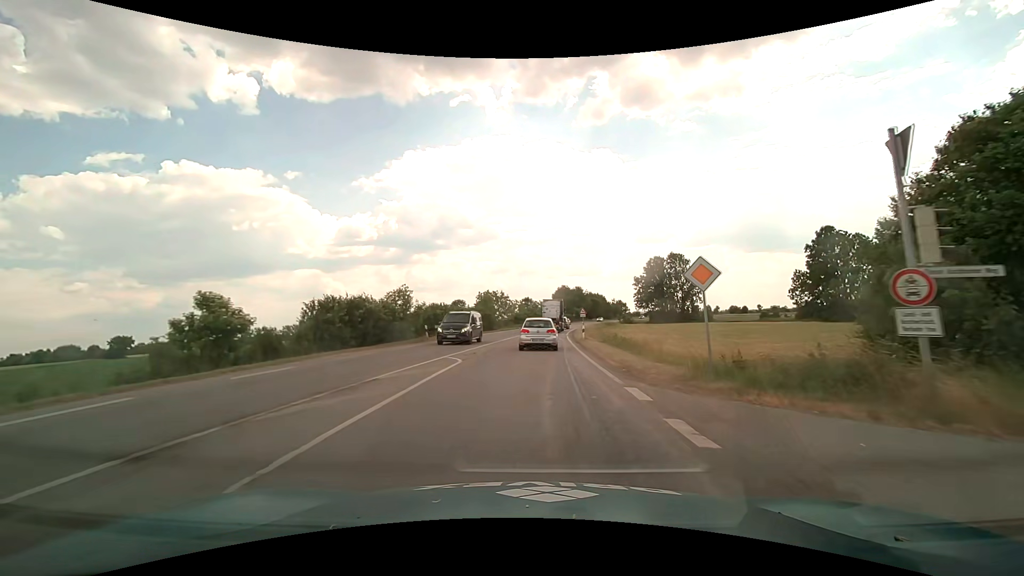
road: primary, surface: asphalt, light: Day
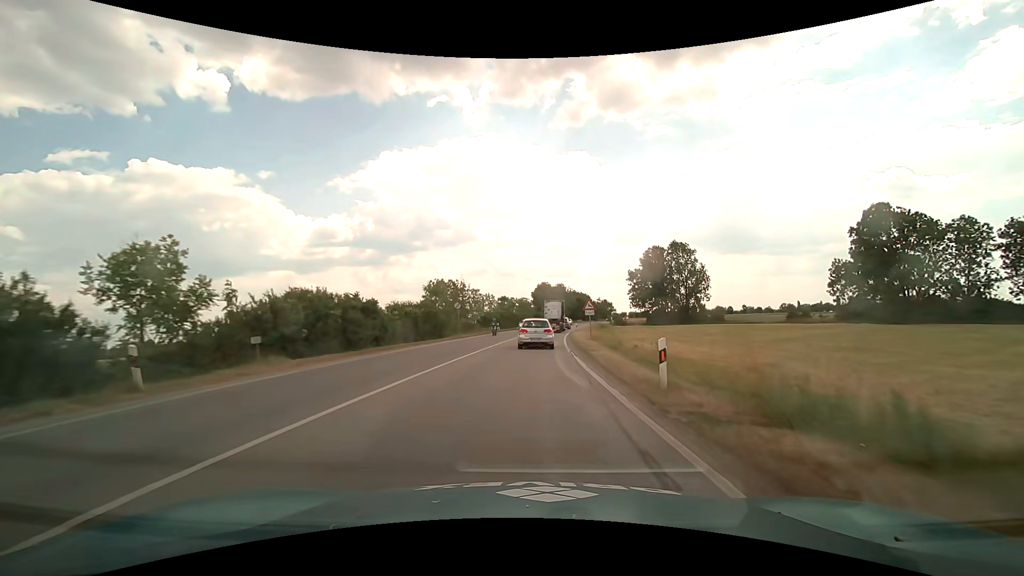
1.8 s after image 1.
(+0.5, +23.7) m; +2°
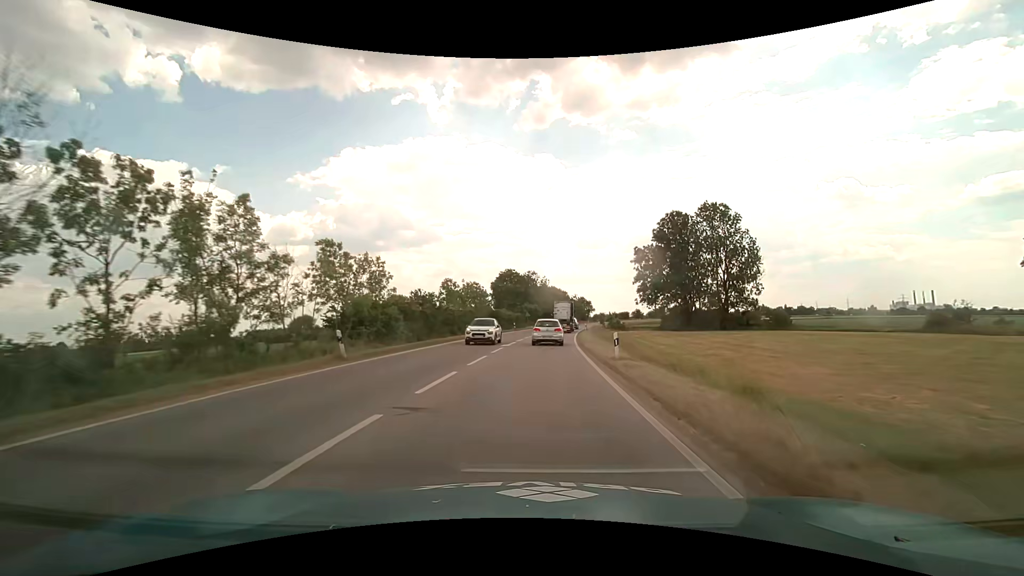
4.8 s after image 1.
(+1.4, +43.4) m; +4°
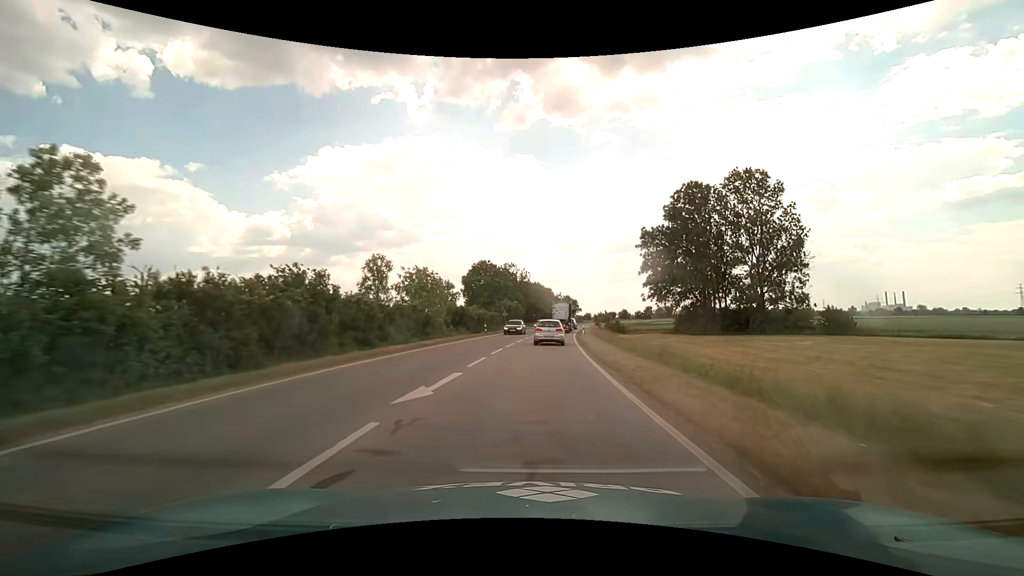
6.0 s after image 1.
(+0.4, +18.5) m; +2°
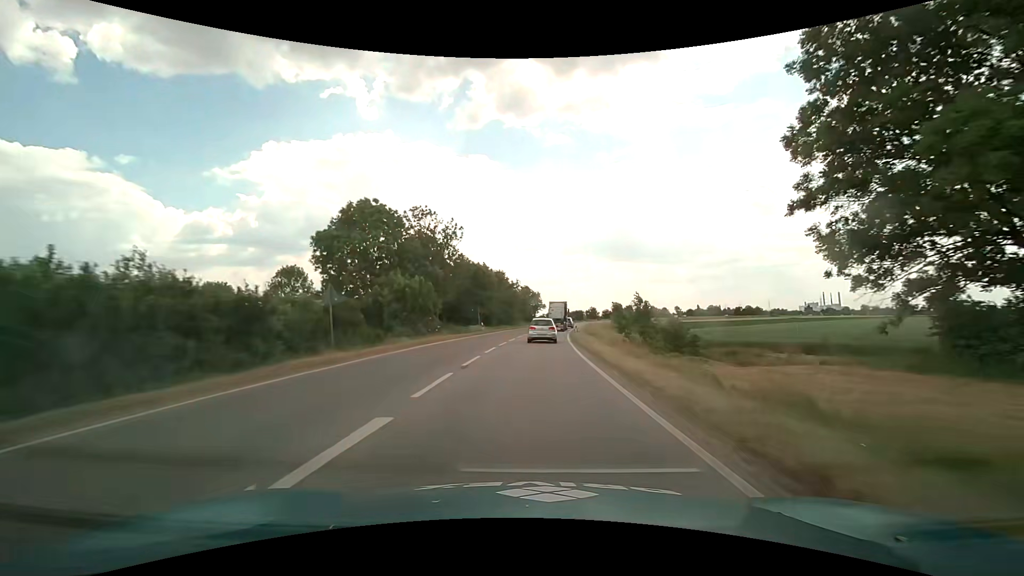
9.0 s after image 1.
(+2.4, +48.0) m; +5°
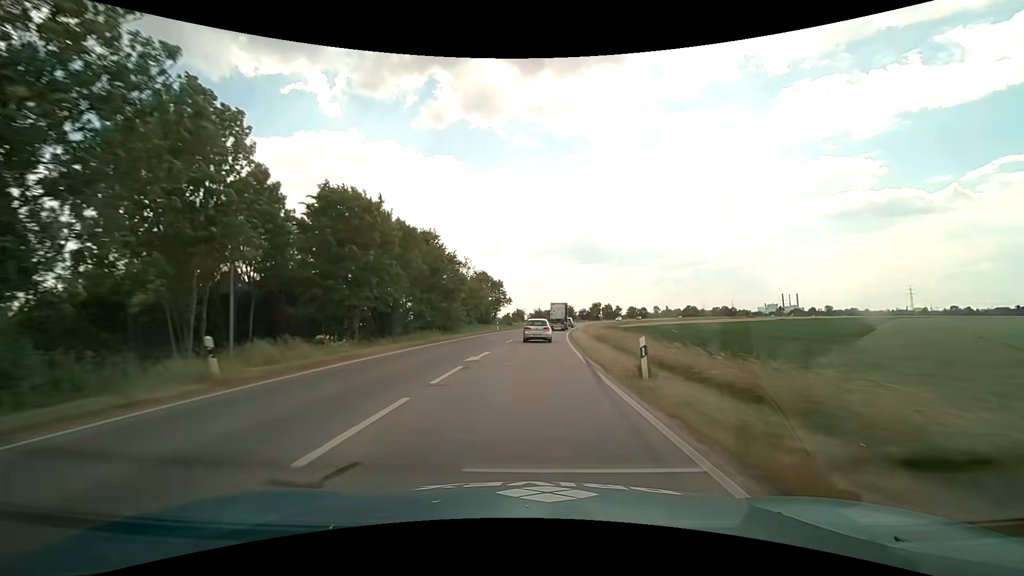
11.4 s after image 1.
(+1.3, +39.8) m; +4°
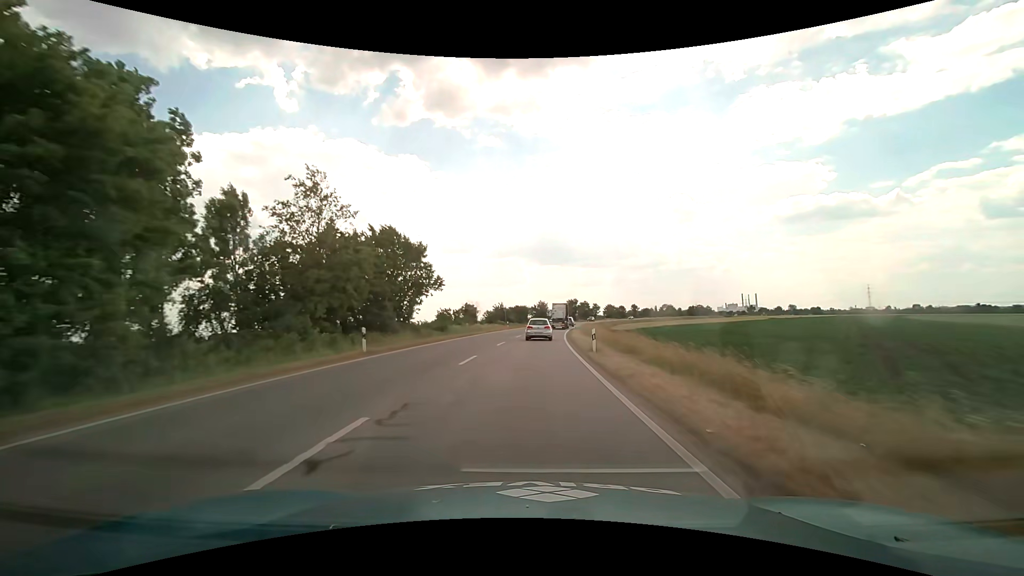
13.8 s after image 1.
(+1.5, +40.6) m; +4°
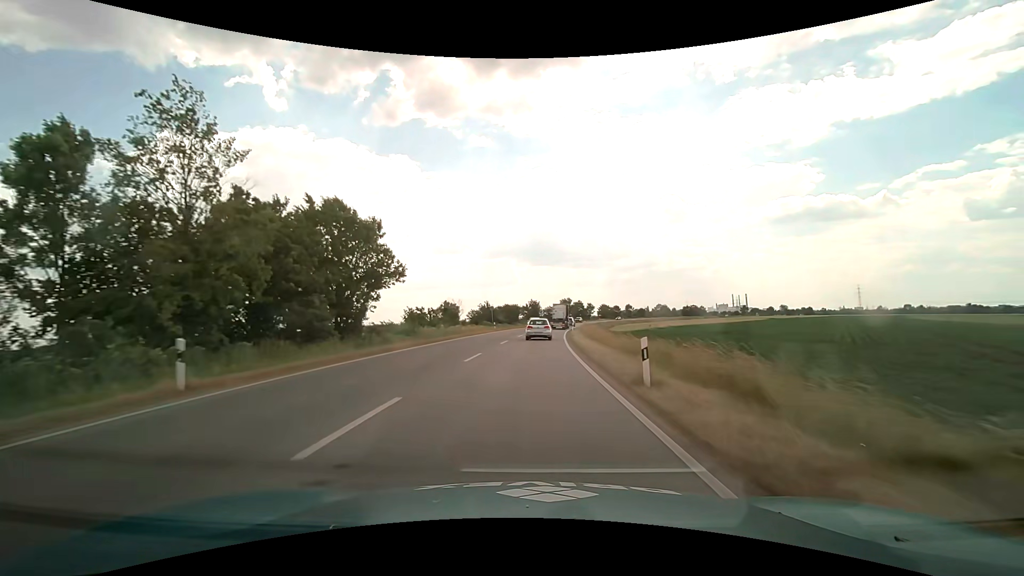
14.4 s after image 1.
(+0.1, +10.2) m; +1°
(0, +10) (0, +20) (+1, +30) (+1, +40) (+2, +50) (+3, +60) (+4, +70) (+5, +80) (+6, +90) (+8, +100) m
